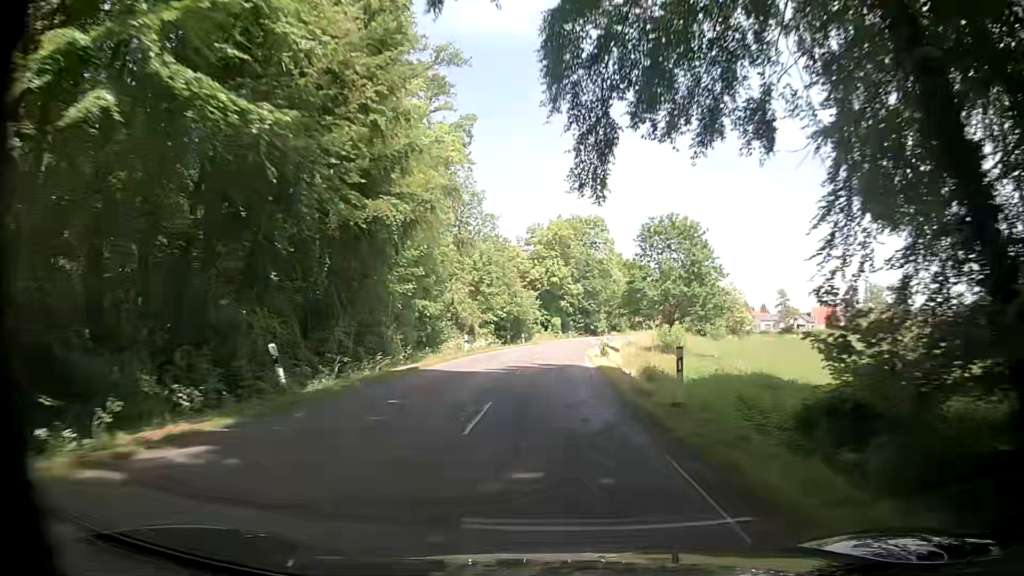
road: secondary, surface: asphalt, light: Day
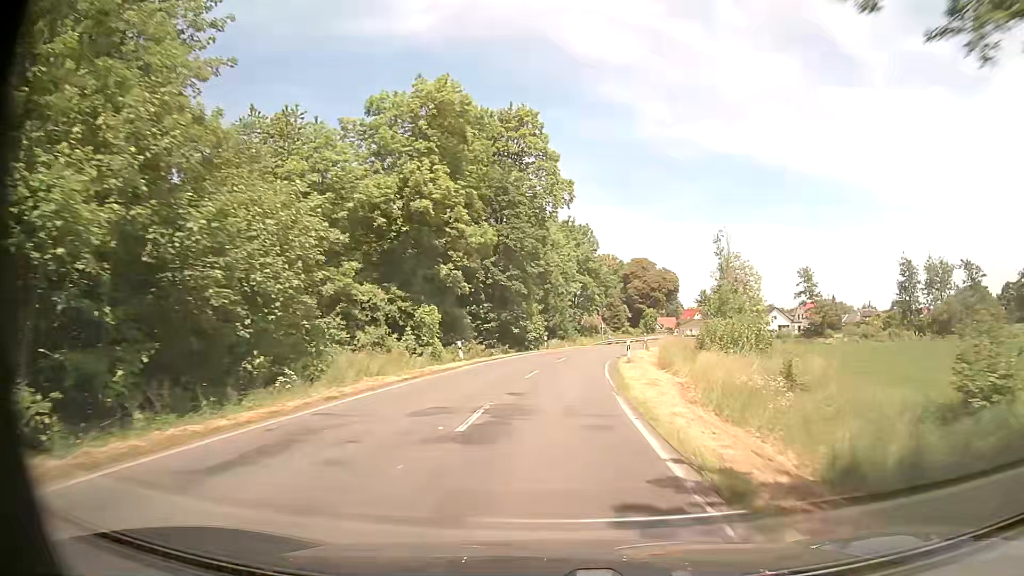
(+3.2, +58.7) m; +8°
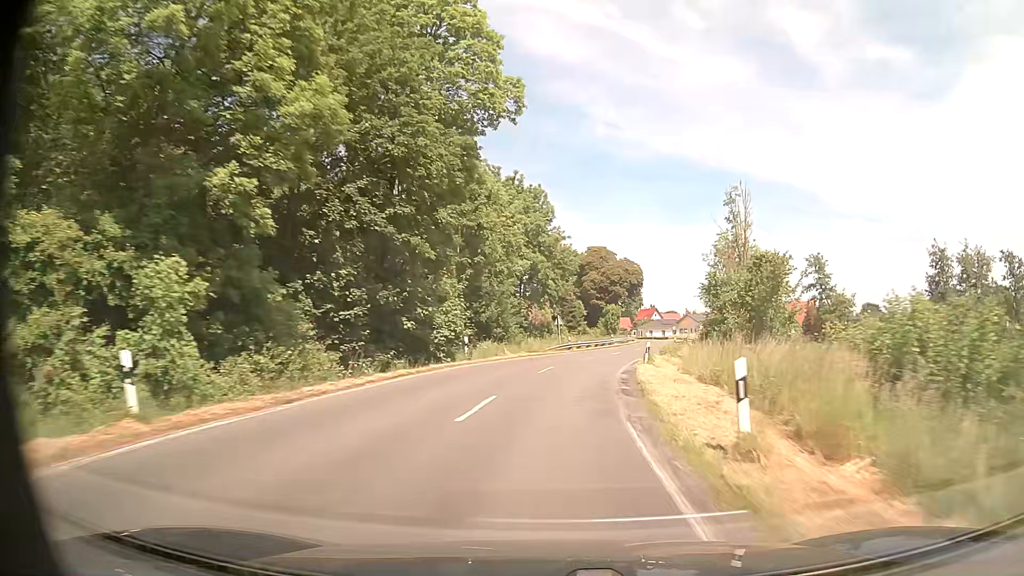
(+0.9, +23.4) m; +5°
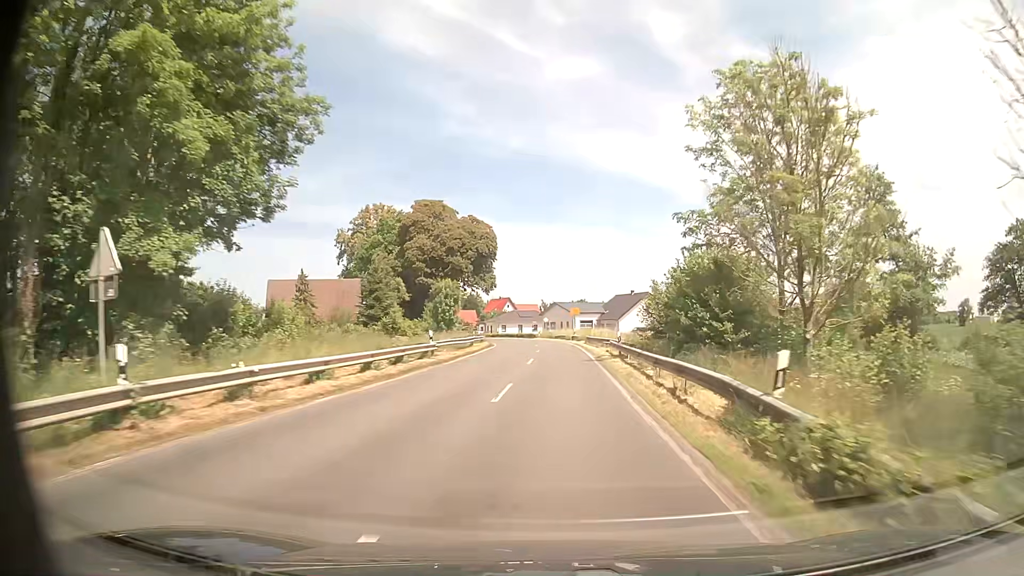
(+5.1, +44.7) m; +13°
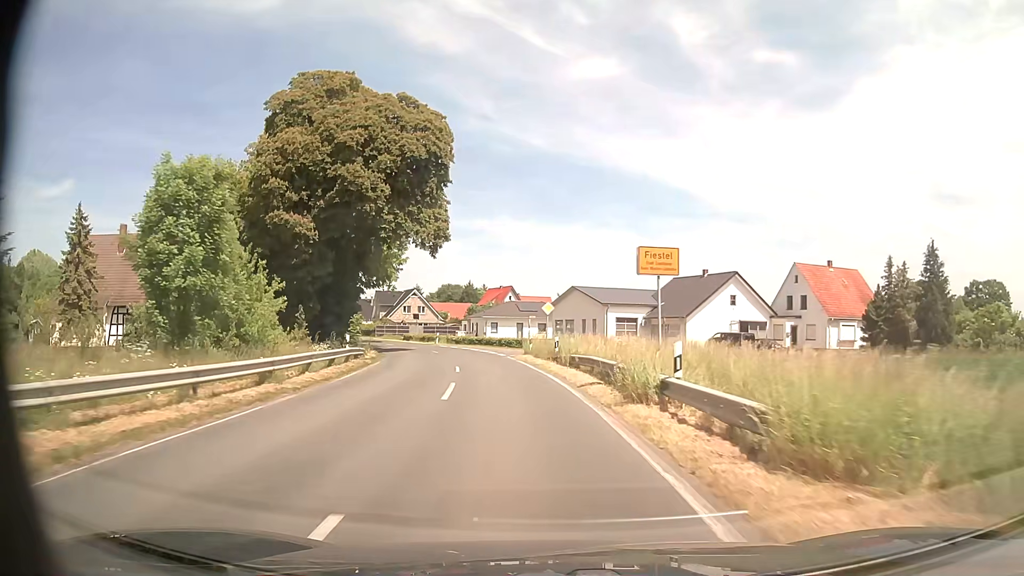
(+0.6, +47.5) m; -2°
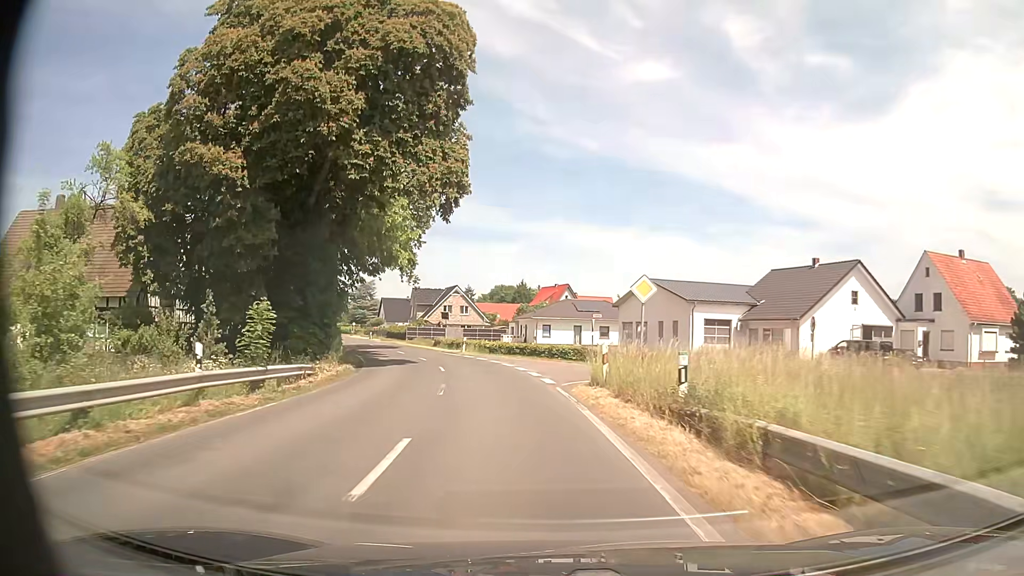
(-0.6, +15.6) m; -5°
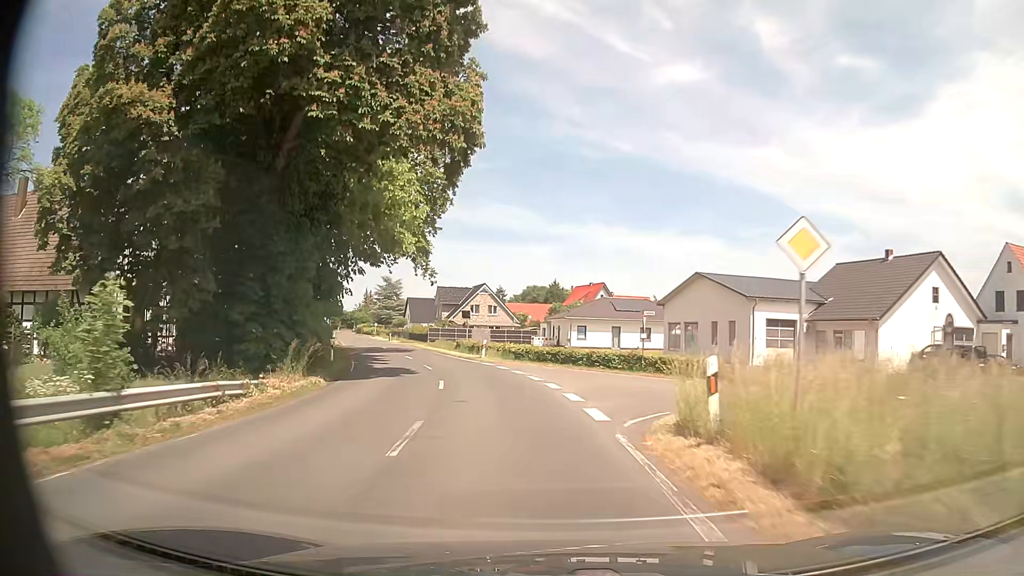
(-0.1, +7.3) m; -2°
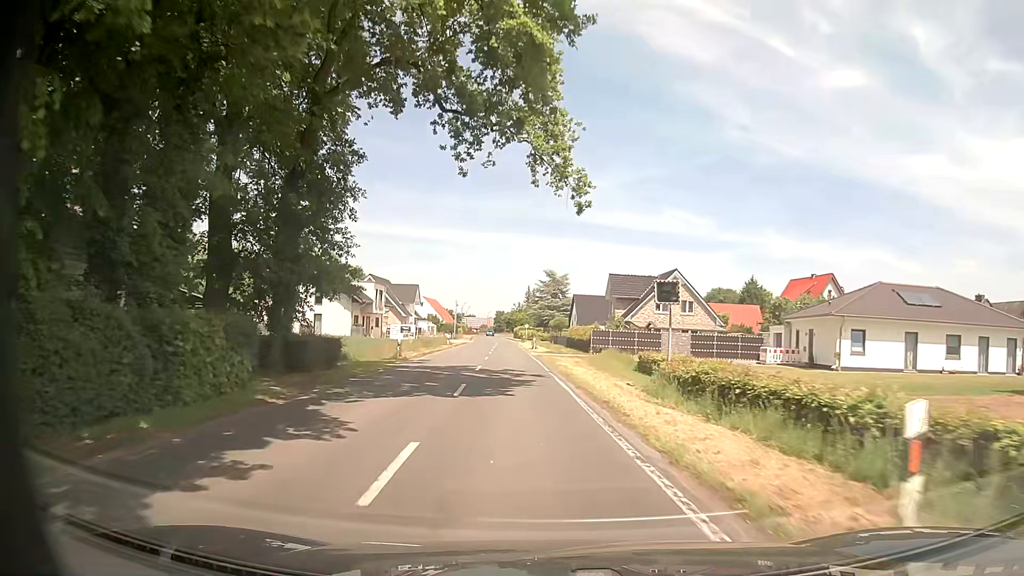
(-3.8, +30.1) m; -15°
(0, +10) (-1, +20) (-1, +30) (-2, +40) (-3, +50) (-3, +60) (-4, +70) (-5, +80) (-6, +90) (-7, +100) m
